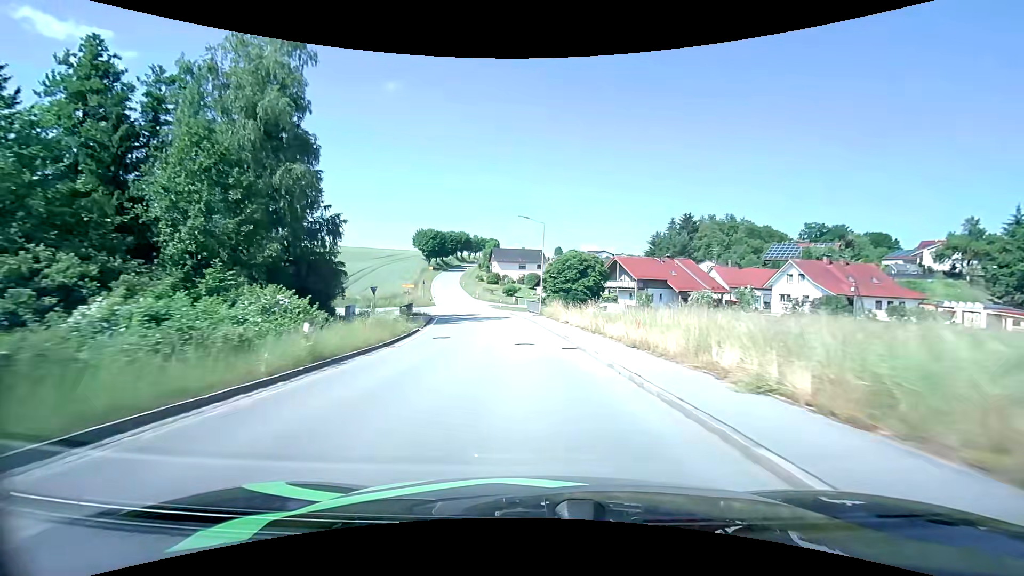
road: tertiary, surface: asphalt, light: Day
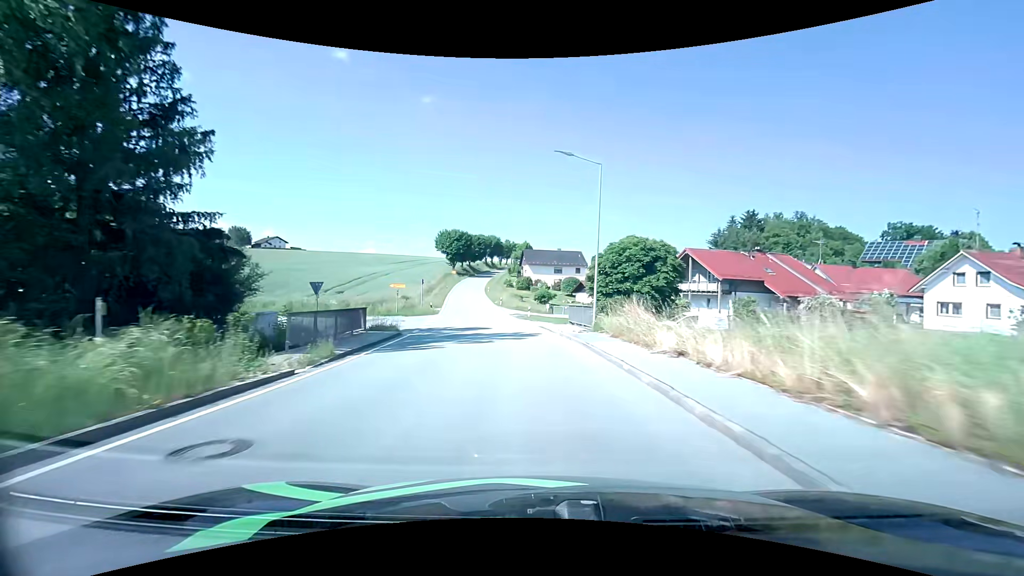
(-0.6, +17.9) m; -4°
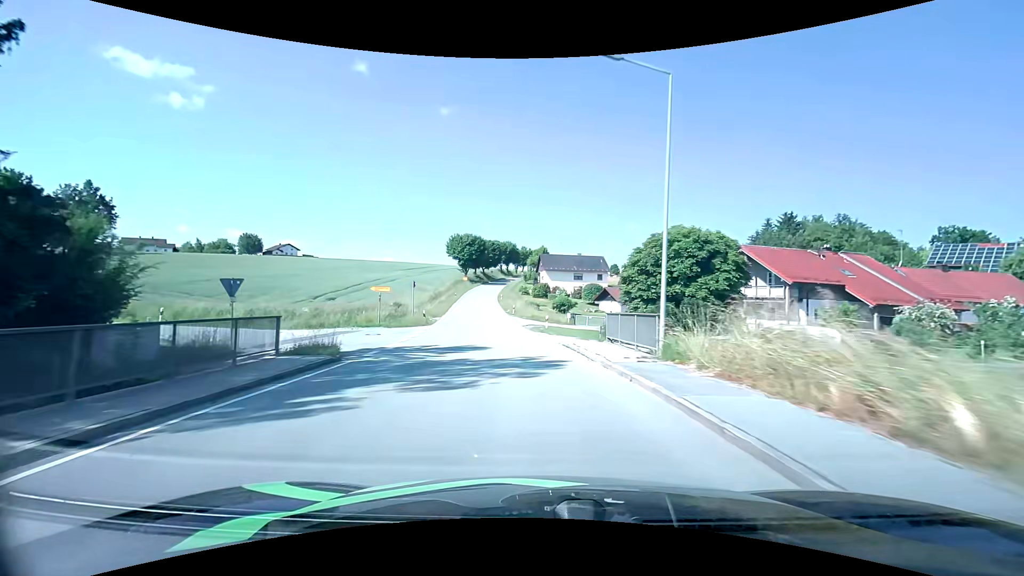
(-0.1, +9.2) m; -2°
(0, +10) (-1, +20) (-2, +30) (-3, +40) (-4, +50) (-5, +60) (-7, +70) (-8, +80) (-9, +89) (-10, +99) m
